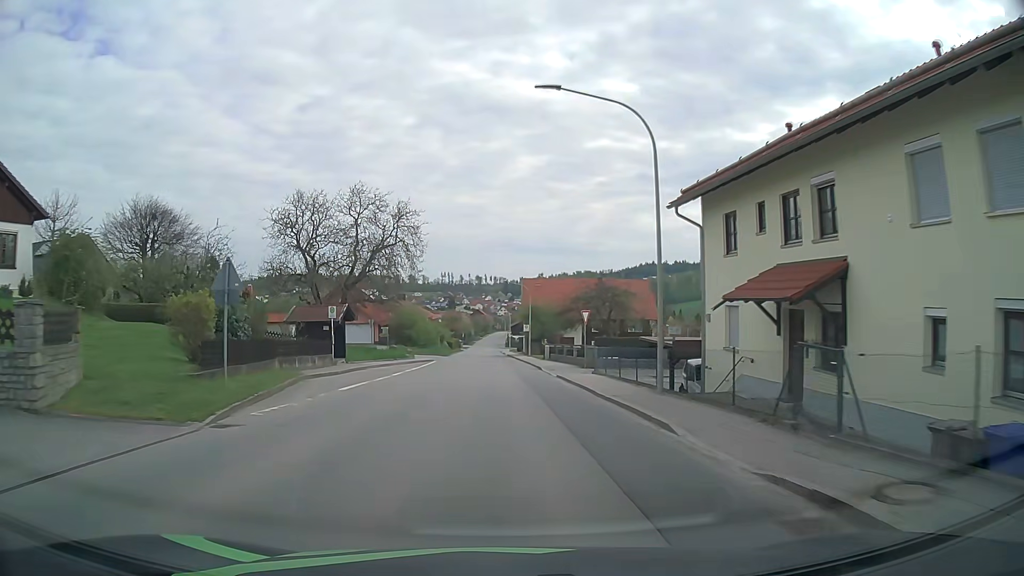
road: tertiary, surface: asphalt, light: Day
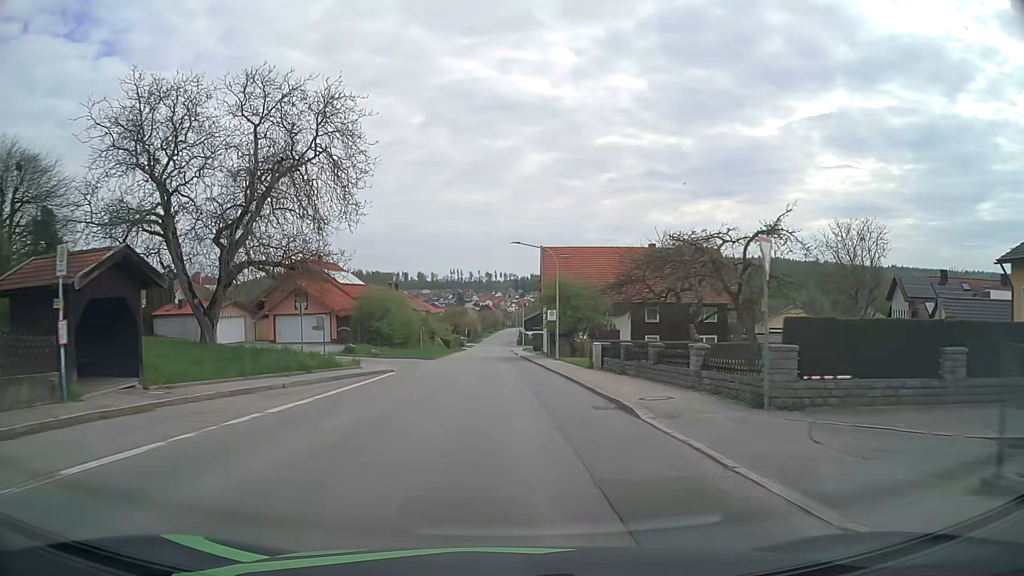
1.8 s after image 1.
(-0.2, +23.8) m; -1°
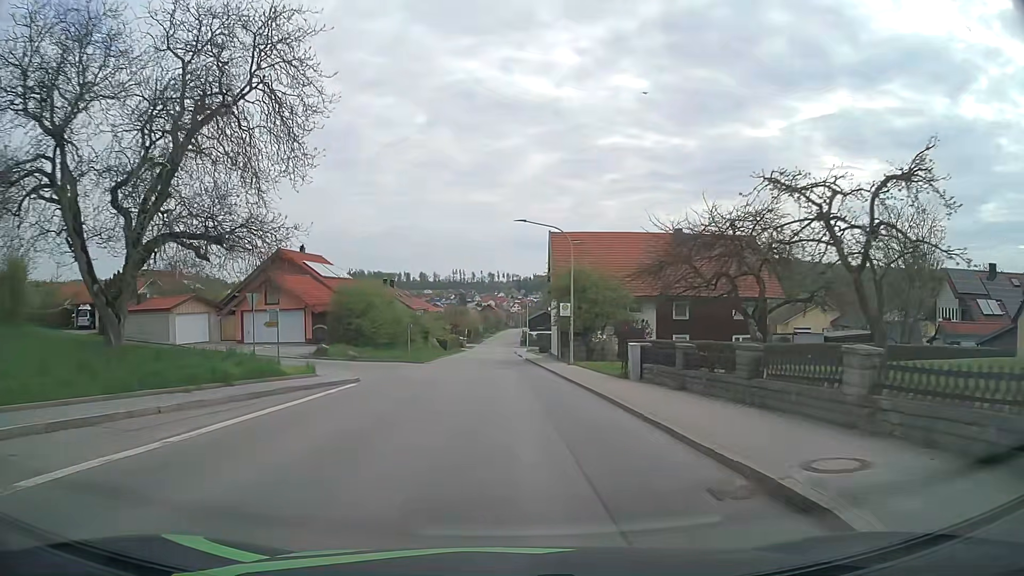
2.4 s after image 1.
(0.0, +7.8) m; 0°
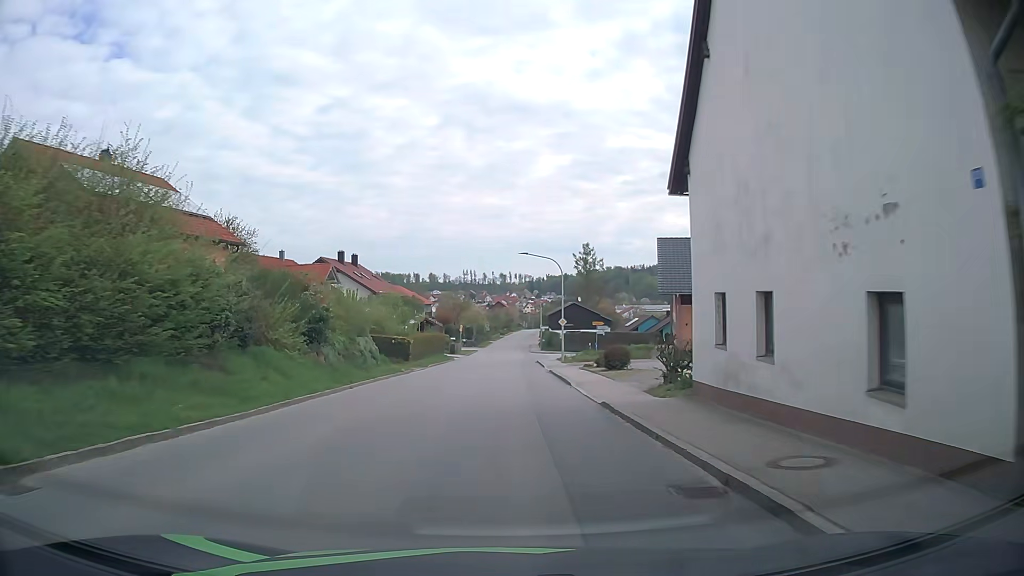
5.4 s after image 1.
(-0.2, +38.3) m; -1°
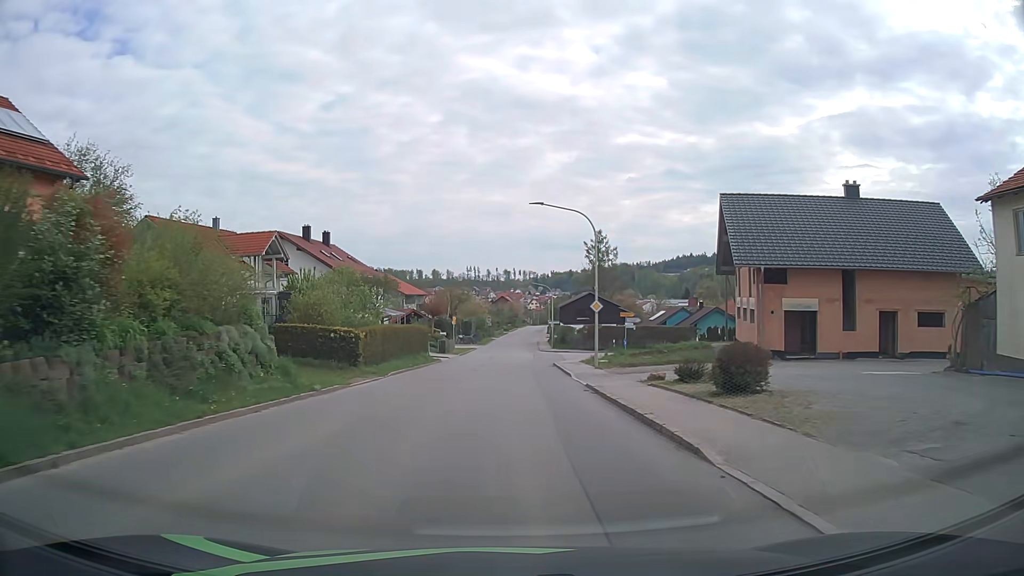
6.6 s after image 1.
(0.0, +15.3) m; 0°
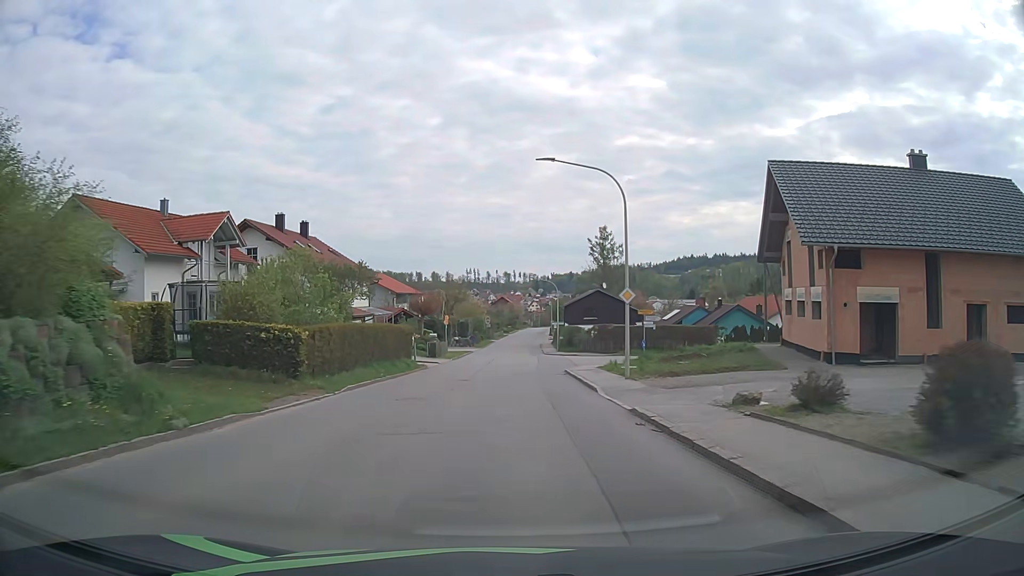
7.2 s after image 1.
(0.0, +7.6) m; 0°
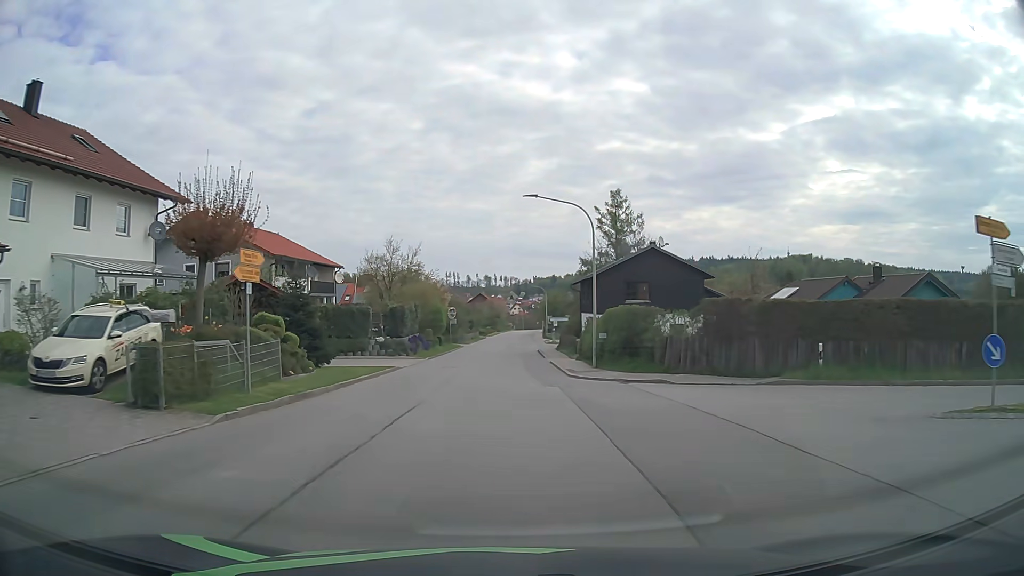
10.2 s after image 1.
(+0.5, +38.2) m; +2°
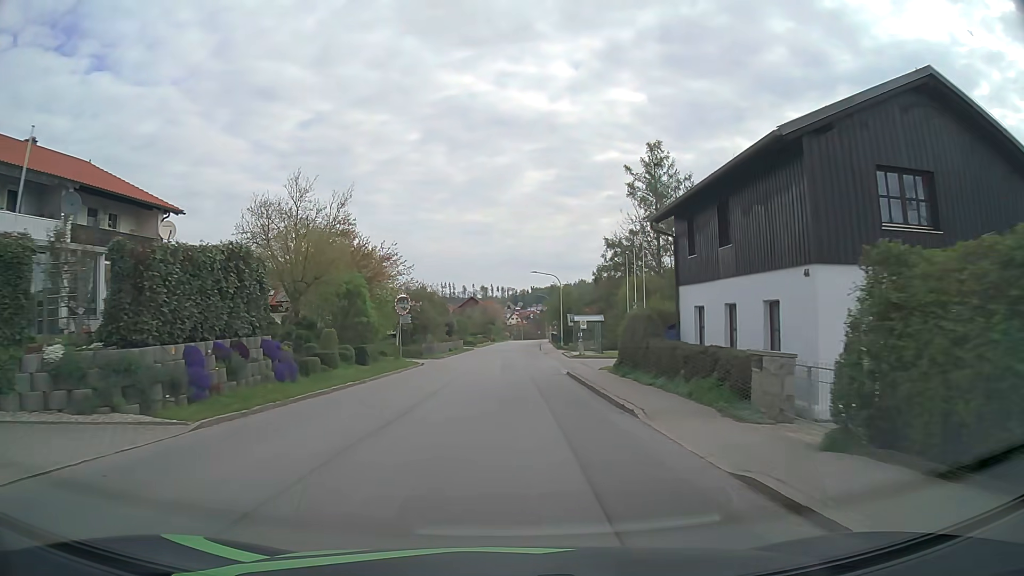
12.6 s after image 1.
(0.0, +30.4) m; 0°
(0, +10) (0, +20) (0, +30) (0, +40) (0, +50) (+1, +60) (+1, +70) (+1, +80) (+2, +90) (+3, +100) m
